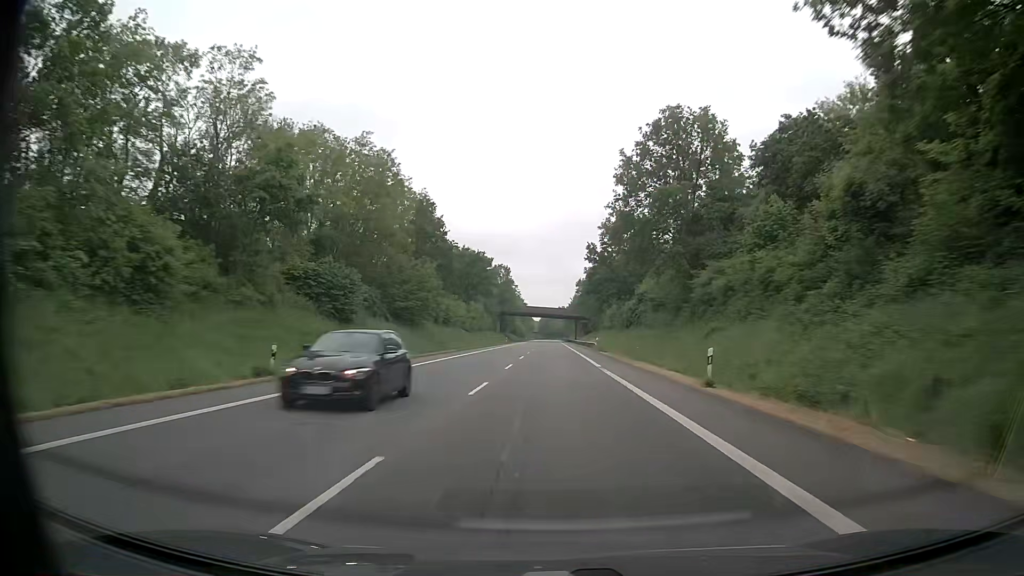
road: primary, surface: asphalt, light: Day
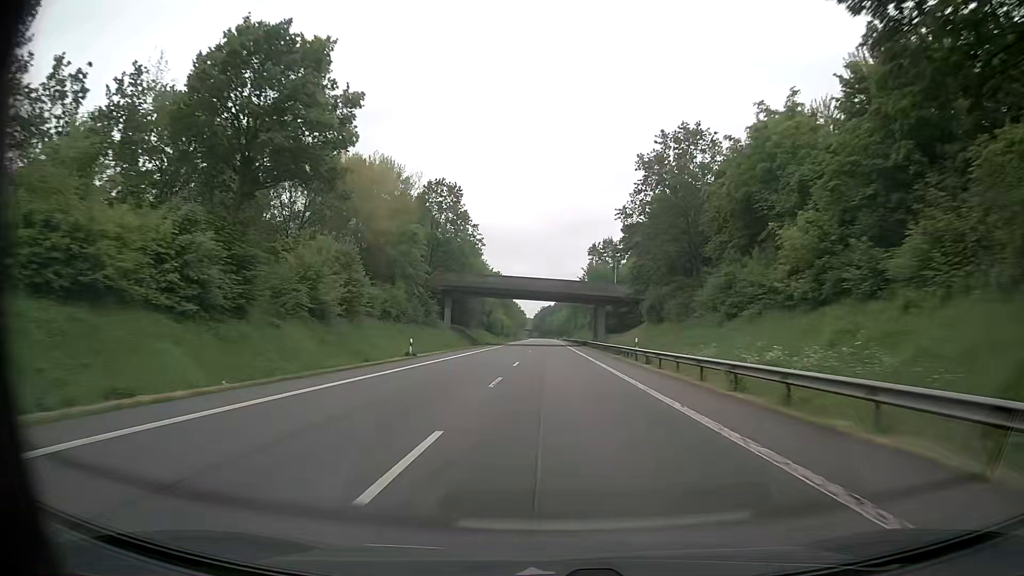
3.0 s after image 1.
(+0.2, +81.6) m; 0°
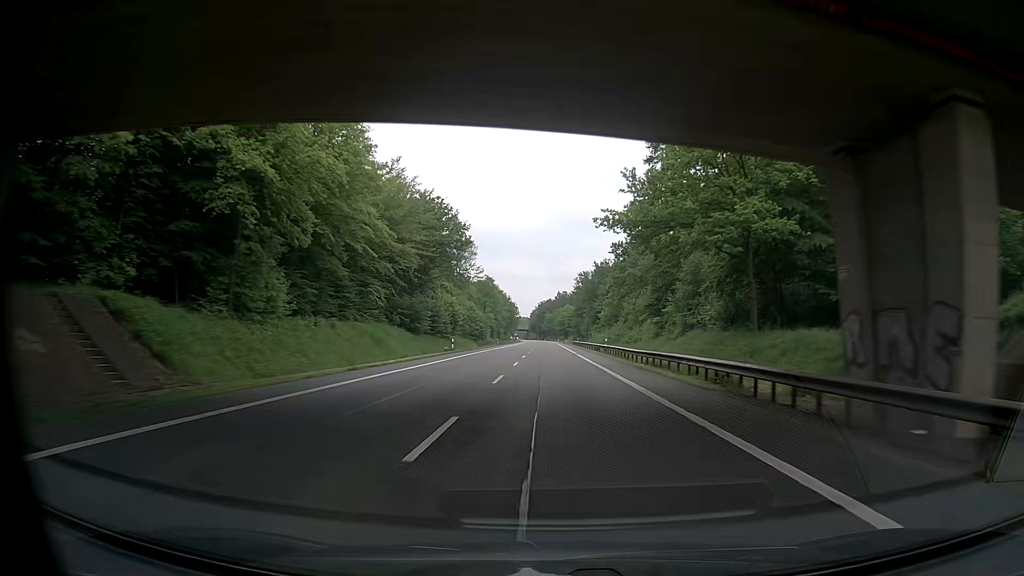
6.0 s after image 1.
(+0.1, +81.7) m; 0°
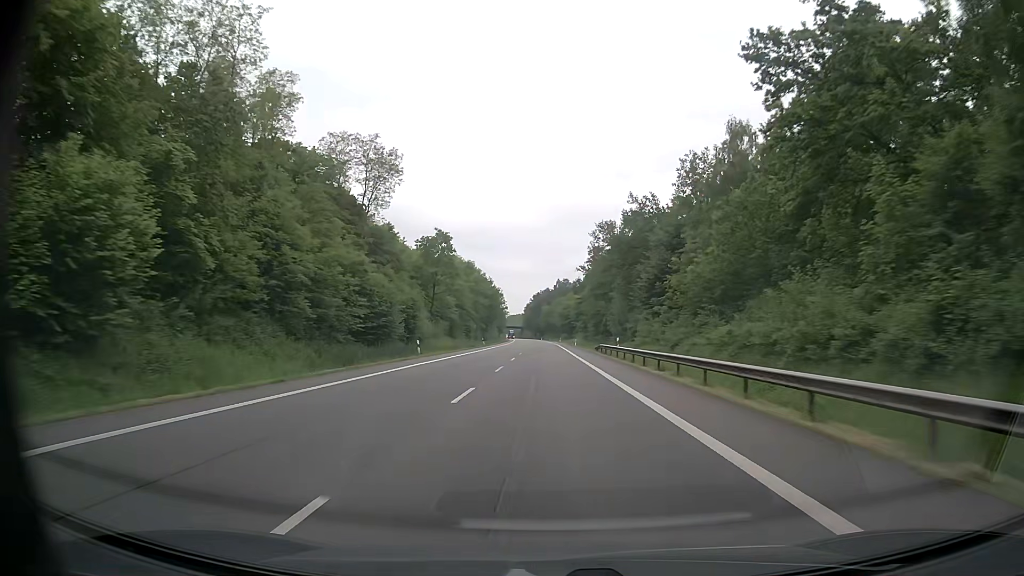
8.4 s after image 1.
(+1.1, +65.3) m; 0°
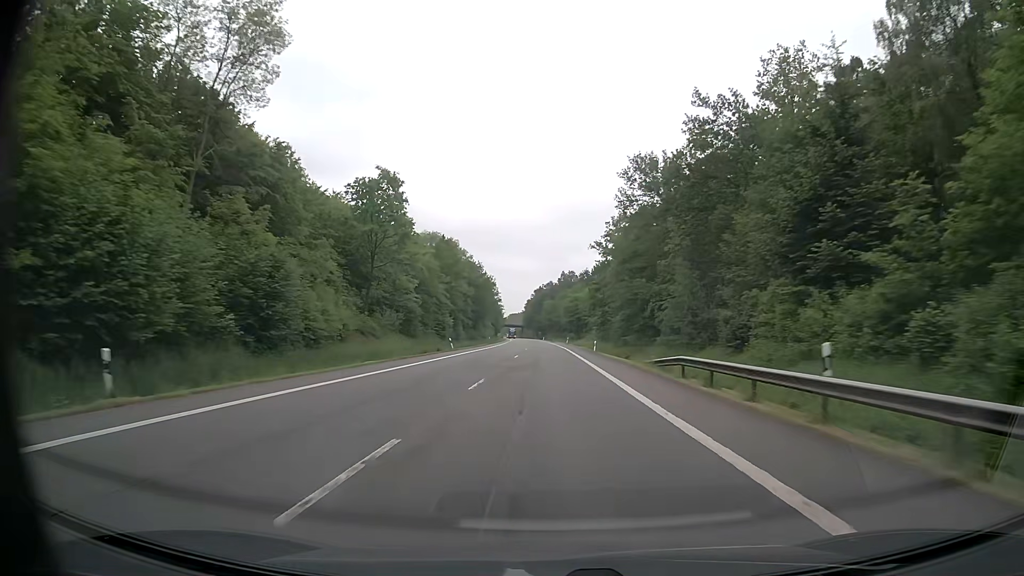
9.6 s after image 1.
(+0.3, +32.7) m; 0°
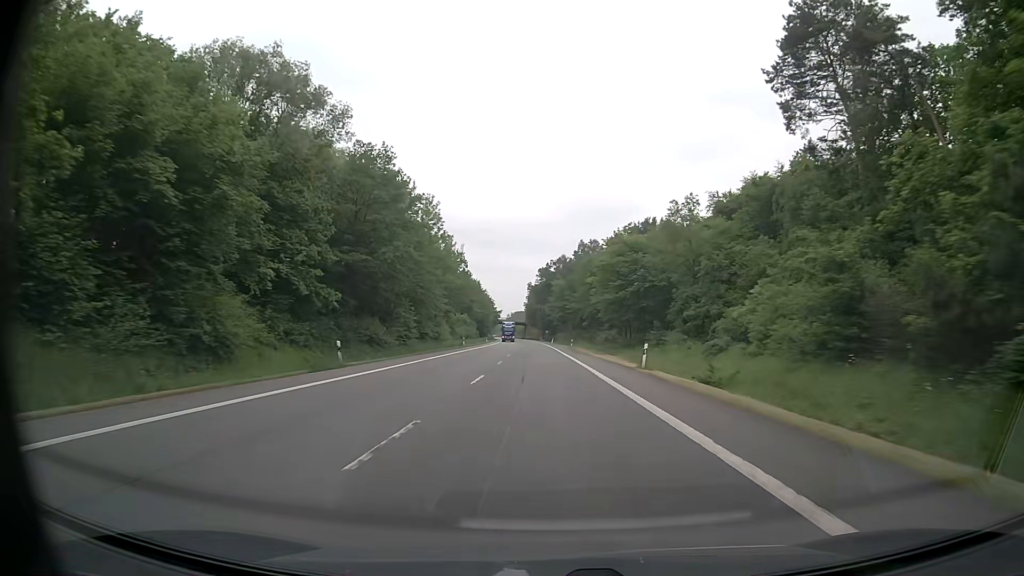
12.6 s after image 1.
(-0.1, +81.7) m; -1°
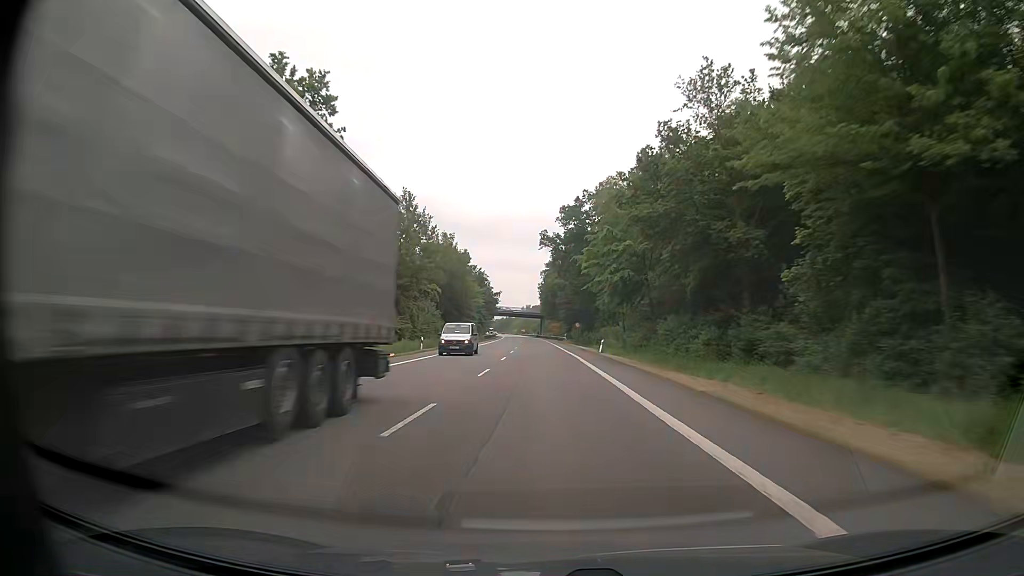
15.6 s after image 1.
(-1.4, +81.2) m; -2°
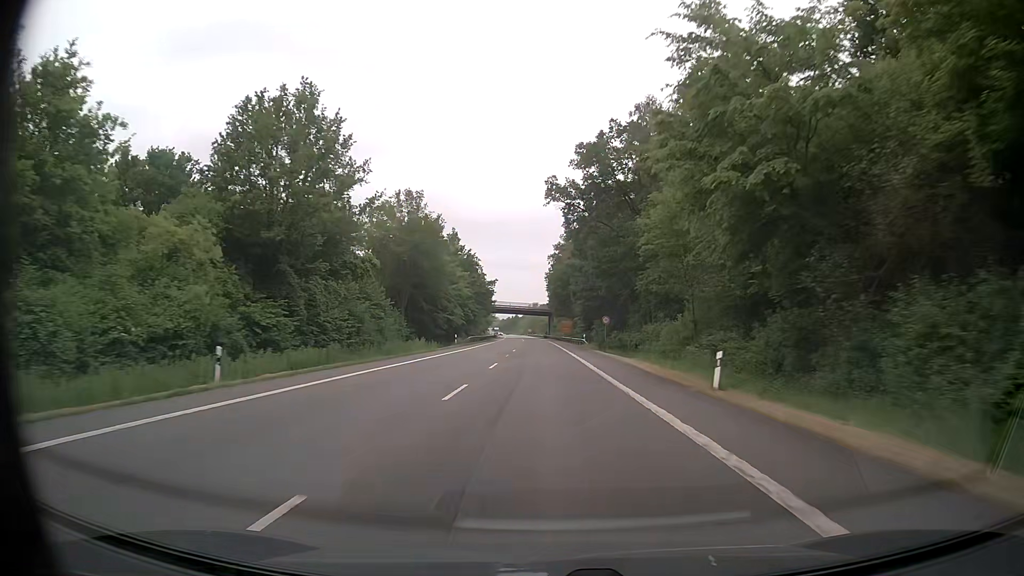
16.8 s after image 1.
(-0.1, +30.6) m; -1°
(0, +10) (0, +20) (0, +30) (0, +40) (0, +50) (-1, +60) (-1, +70) (-1, +80) (-2, +90) (-2, +100) m
